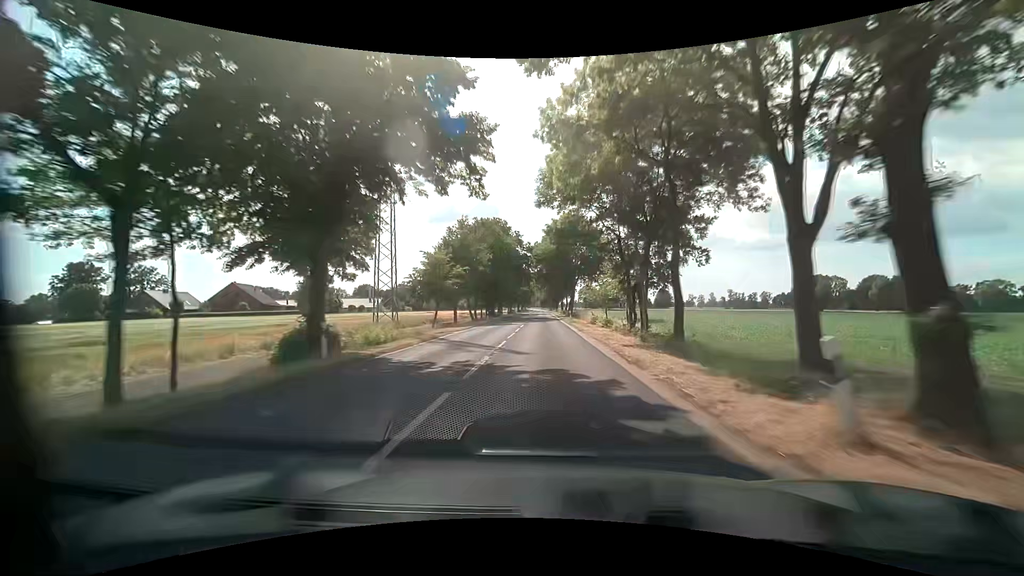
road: secondary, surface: asphalt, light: Day
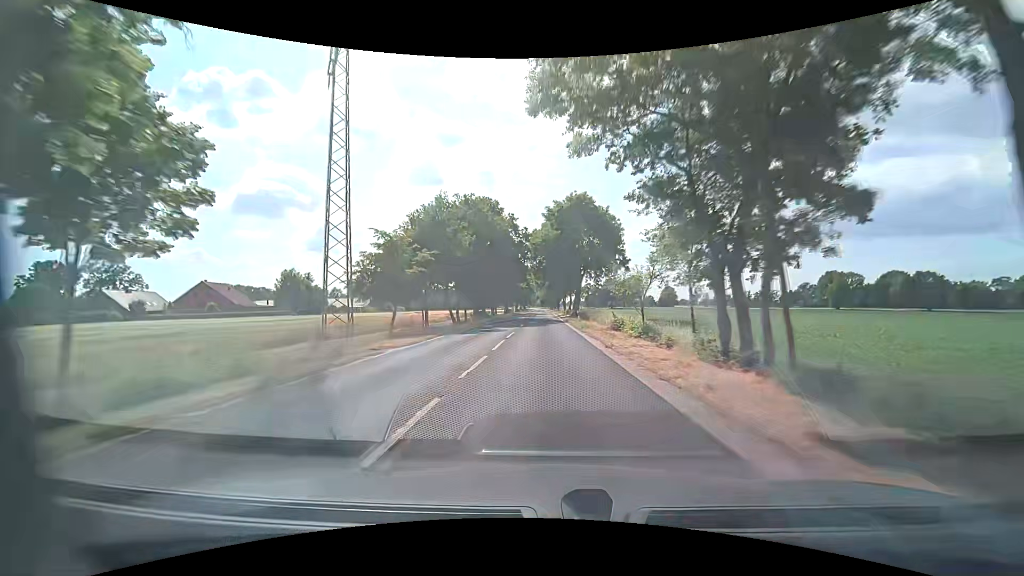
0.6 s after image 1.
(+0.1, +12.5) m; 0°
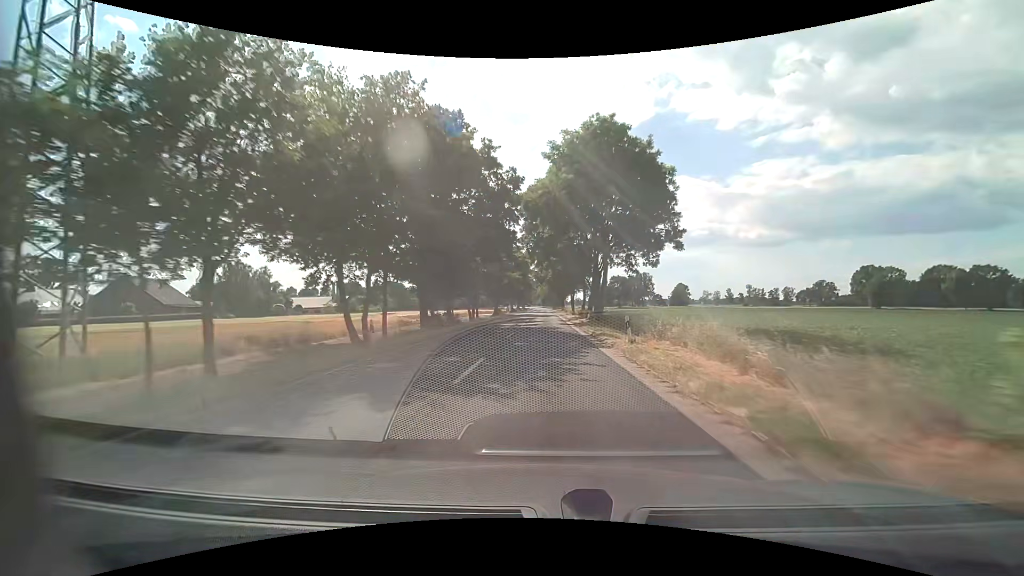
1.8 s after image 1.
(+0.1, +24.6) m; 0°
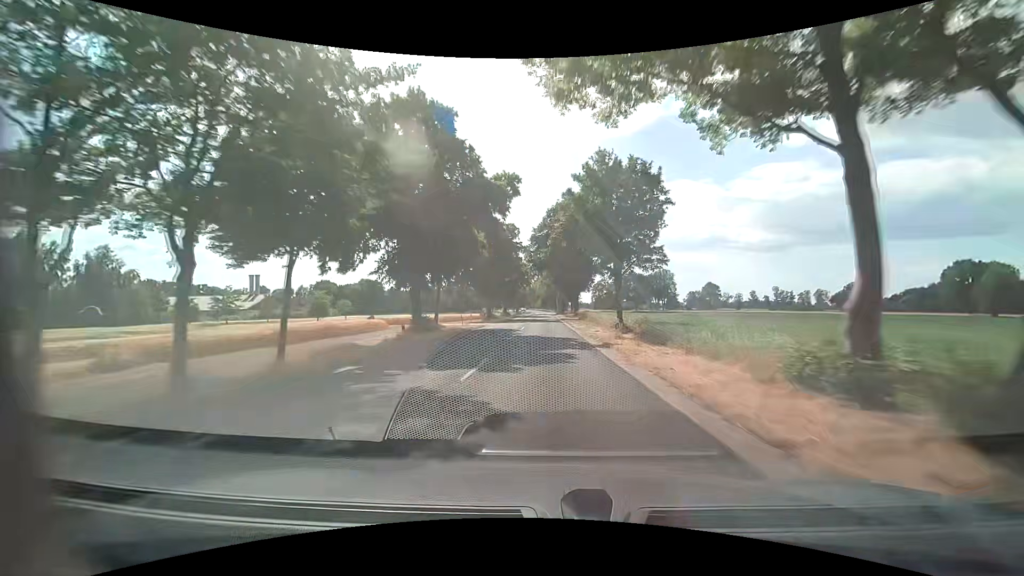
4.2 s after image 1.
(-0.2, +47.5) m; 0°
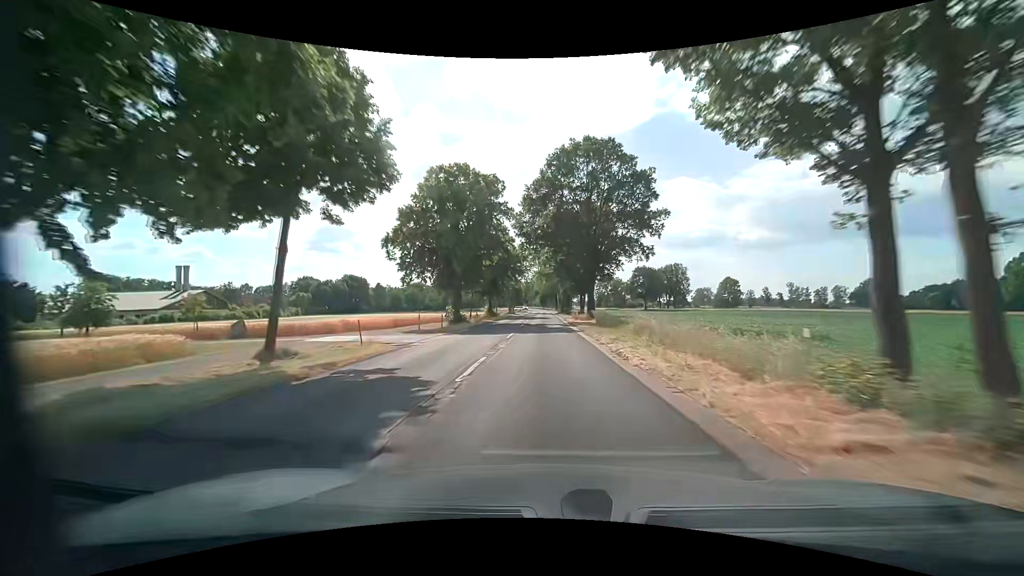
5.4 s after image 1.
(0.0, +23.8) m; 0°
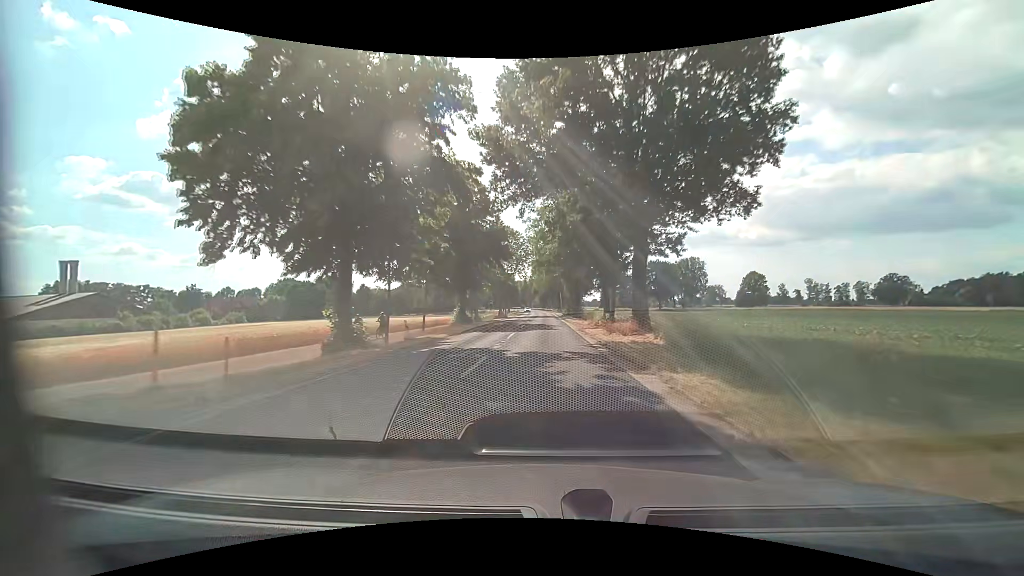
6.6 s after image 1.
(+0.1, +23.7) m; 0°
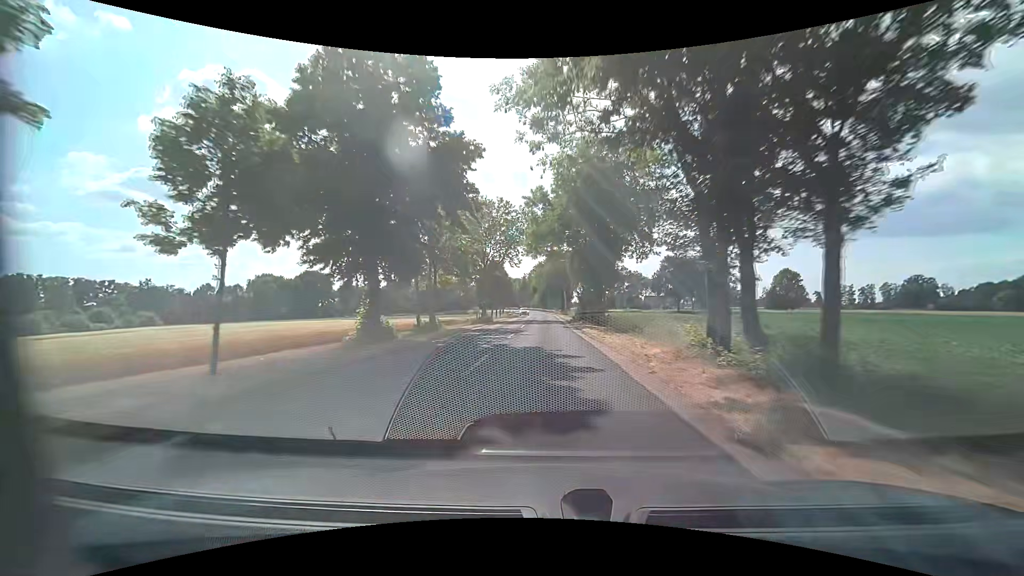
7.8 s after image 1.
(+0.1, +23.6) m; 0°
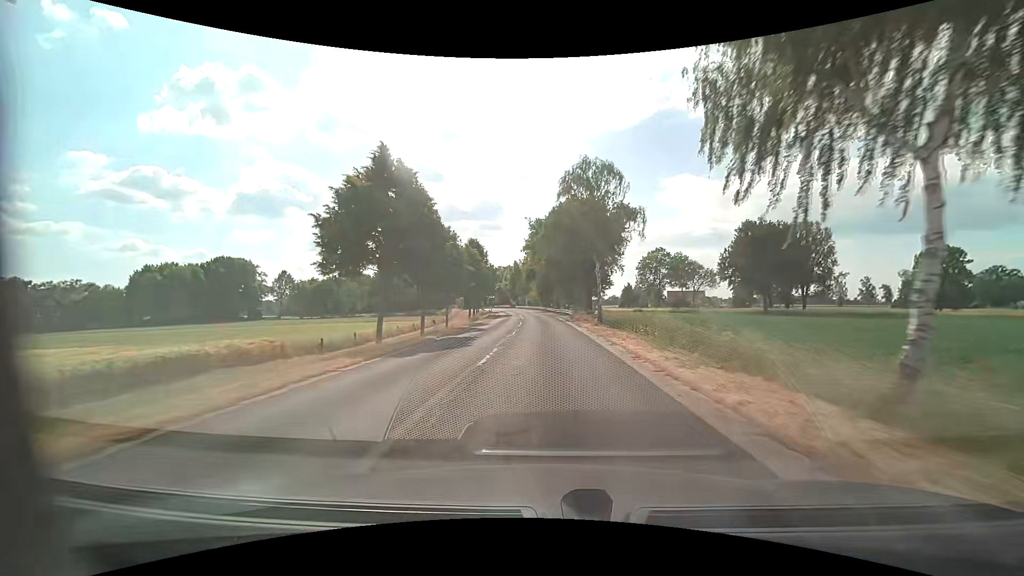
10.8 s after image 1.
(-0.2, +58.9) m; 0°
(0, +10) (0, +20) (0, +30) (-1, +40) (-1, +50) (-2, +60) (-2, +70) (-3, +80) (-4, +90) (-5, +100) m
